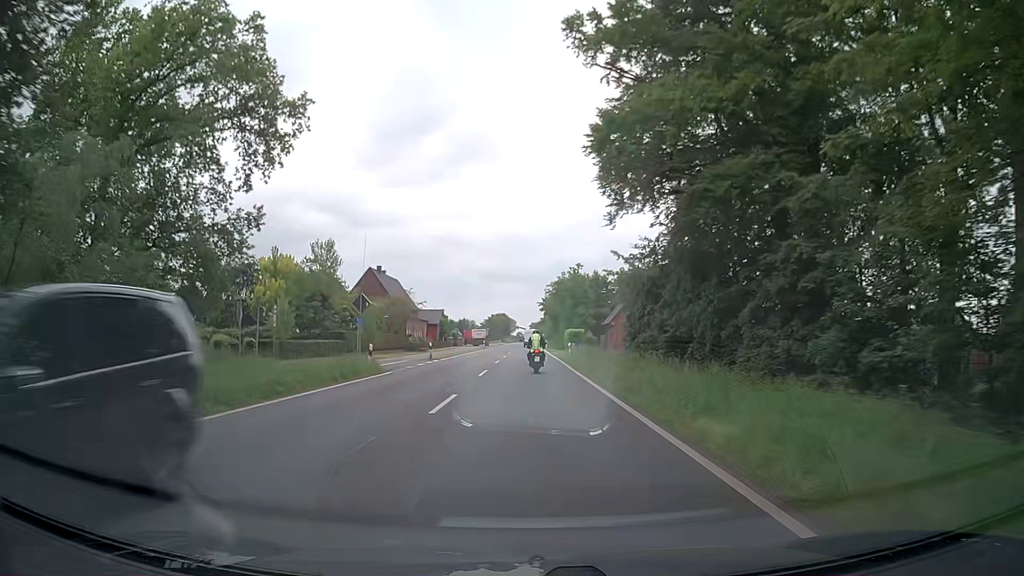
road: secondary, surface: asphalt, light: Day
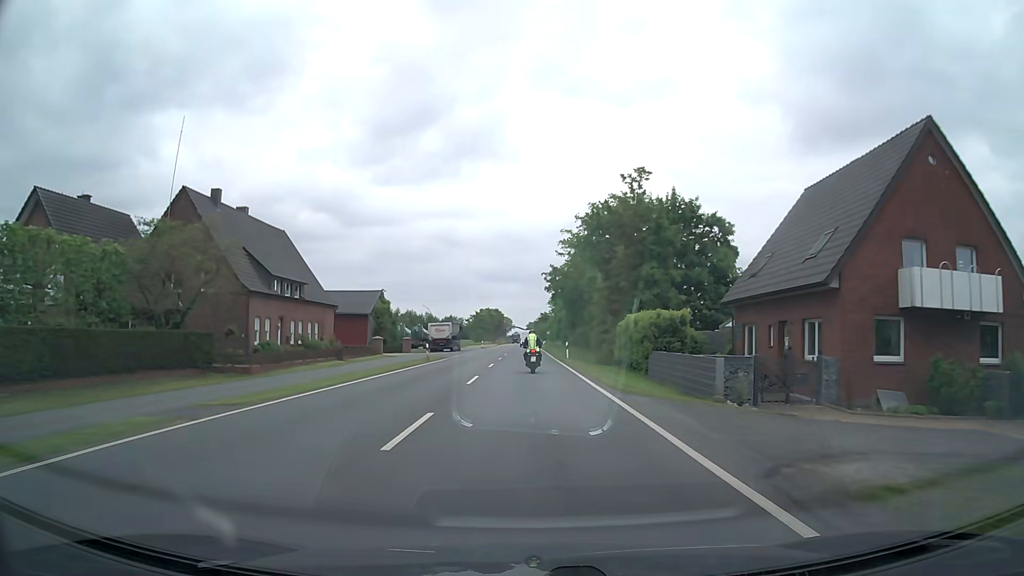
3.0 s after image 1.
(+0.2, +51.9) m; 0°
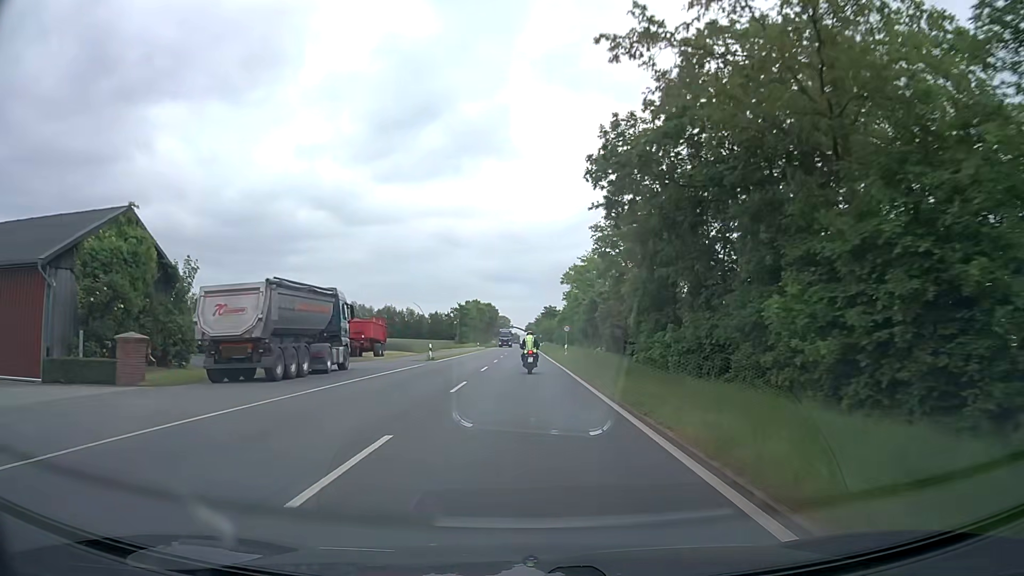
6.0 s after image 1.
(-0.1, +50.8) m; 0°
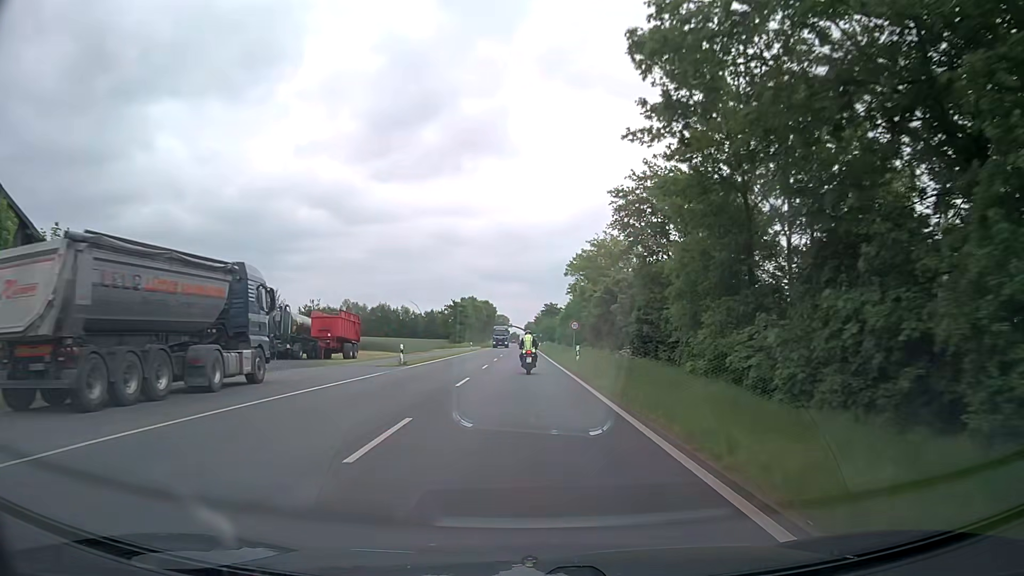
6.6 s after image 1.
(0.0, +10.0) m; 0°
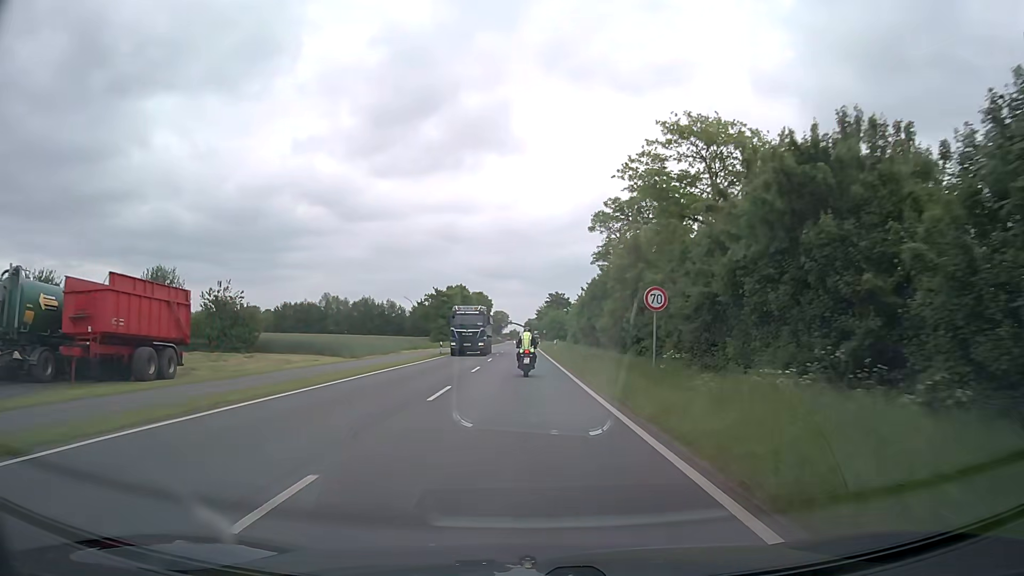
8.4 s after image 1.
(0.0, +28.8) m; 0°
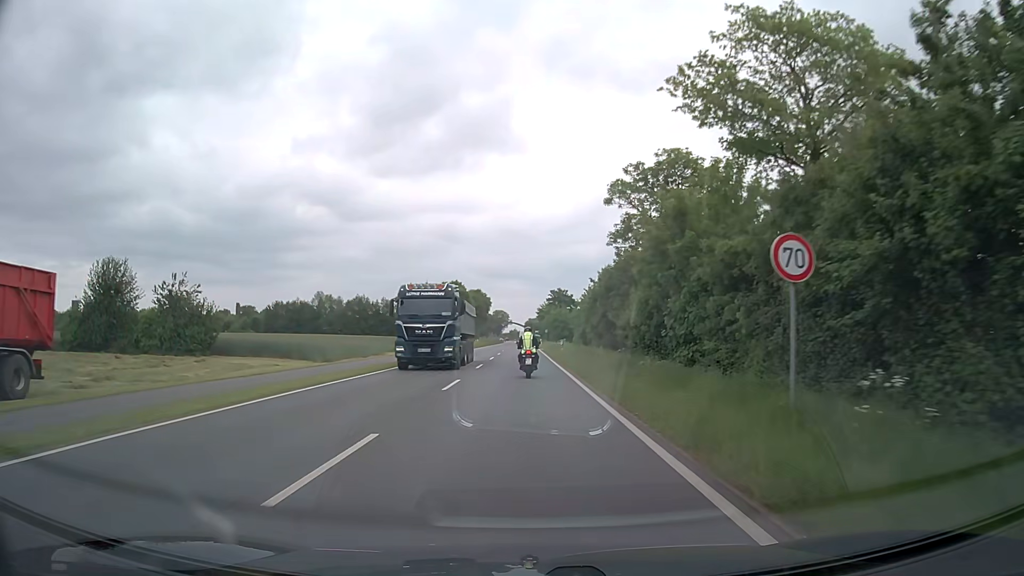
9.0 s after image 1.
(0.0, +9.1) m; 0°
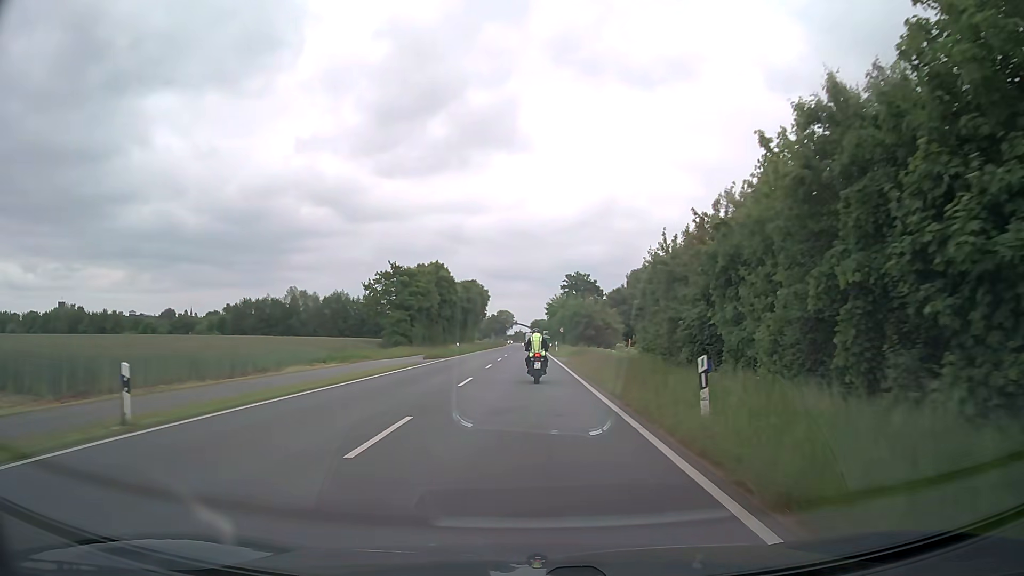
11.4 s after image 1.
(-0.2, +33.5) m; -1°
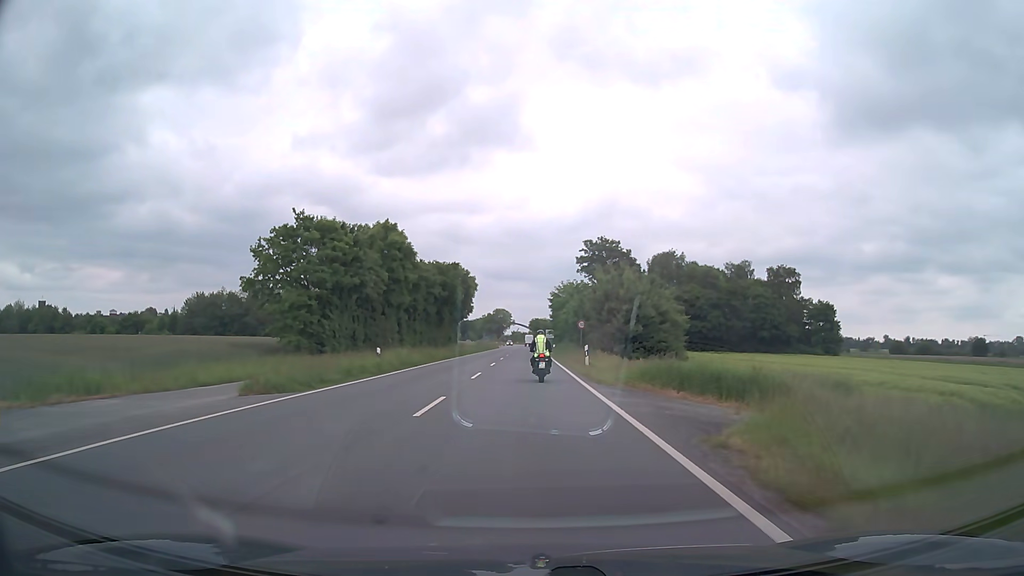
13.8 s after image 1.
(0.0, +31.6) m; 0°
(0, +10) (0, +20) (0, +30) (0, +40) (0, +50) (0, +60) (0, +70) (0, +80) (0, +90) (0, +100) m
